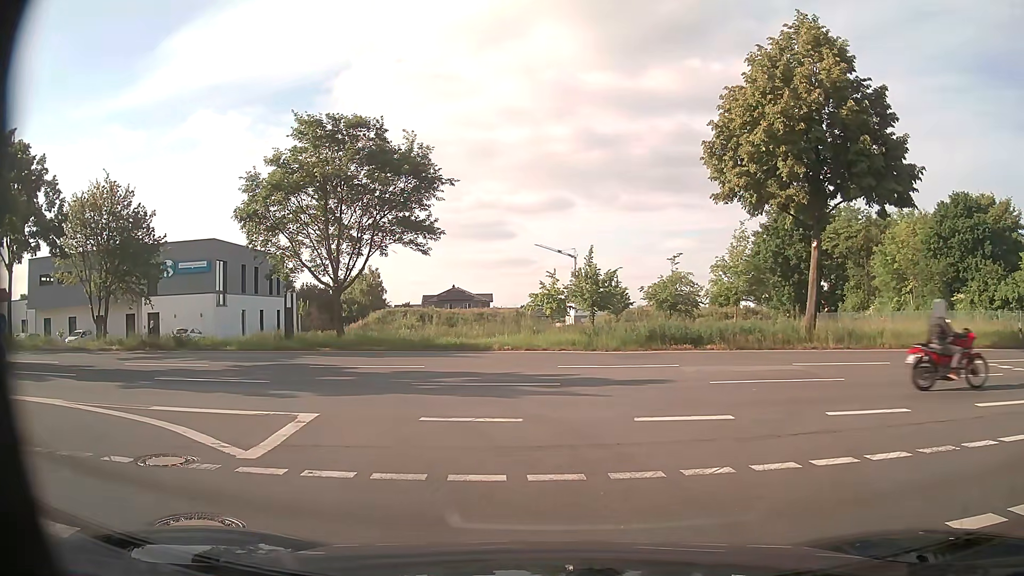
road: residential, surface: asphalt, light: Day
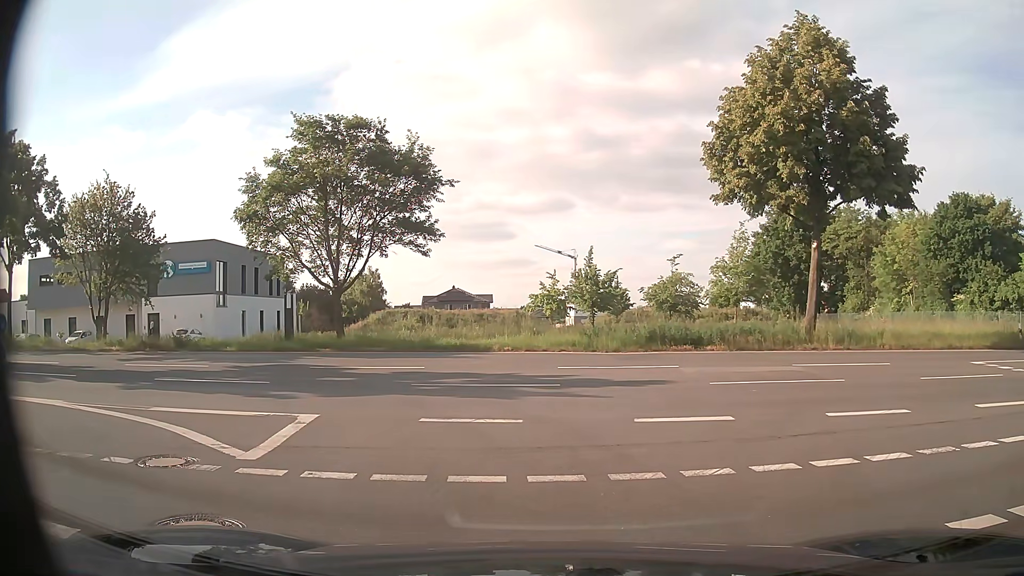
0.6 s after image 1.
(0.0, 0.0) m; 0°
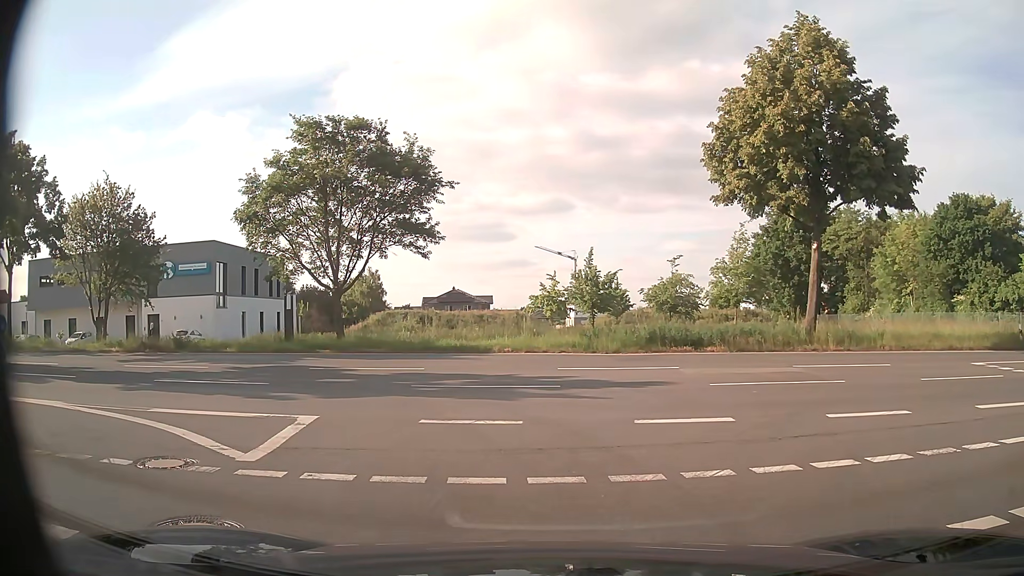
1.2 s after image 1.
(0.0, 0.0) m; 0°
